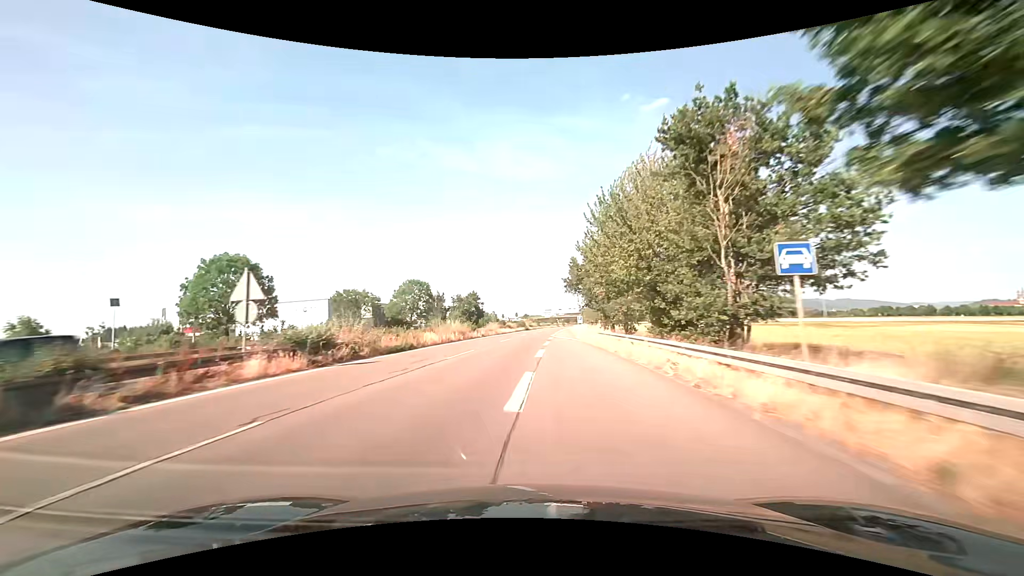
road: trunk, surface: asphalt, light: Day
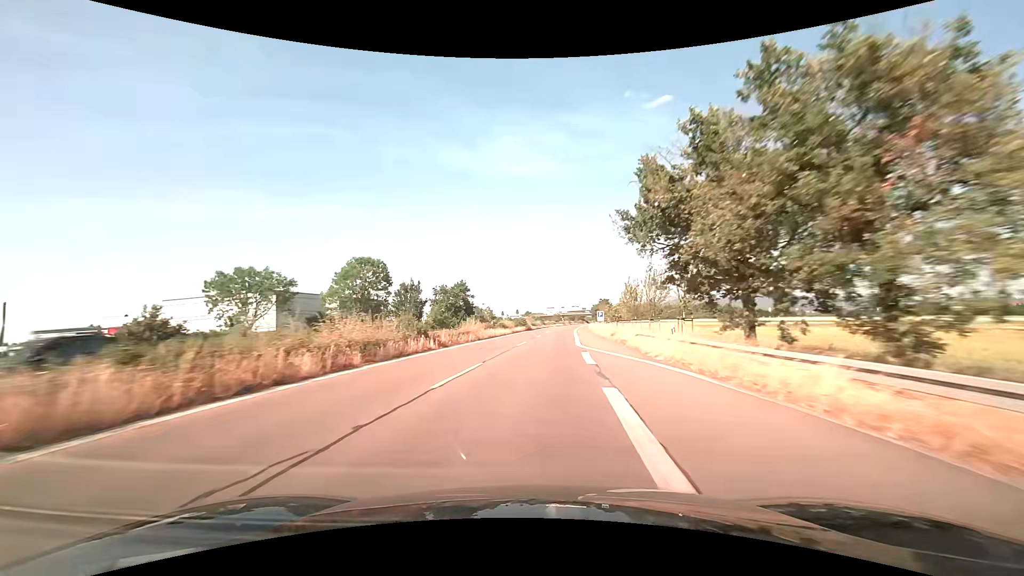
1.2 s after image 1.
(-0.3, +27.8) m; -1°
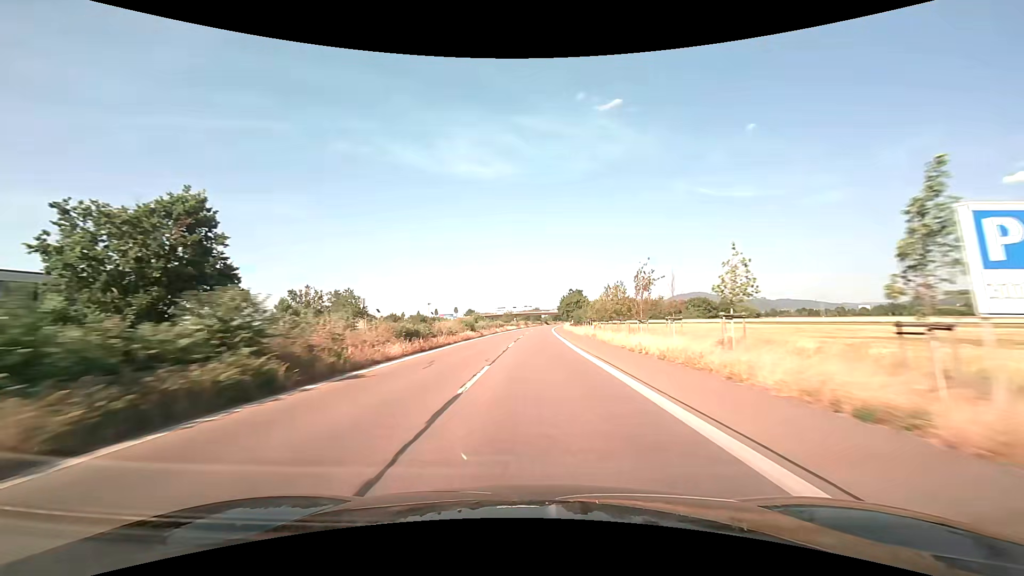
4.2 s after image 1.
(+4.3, +73.2) m; +5°
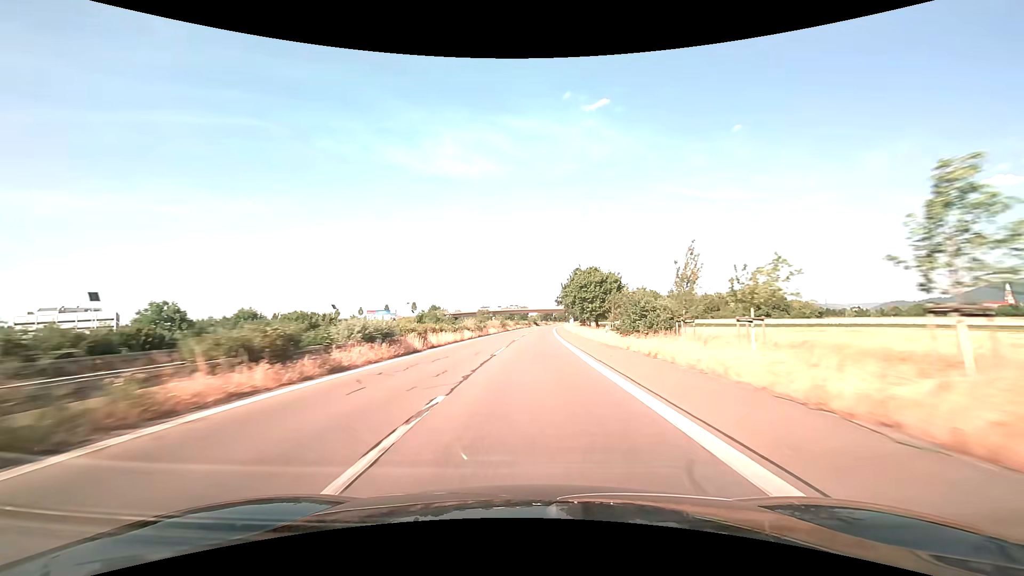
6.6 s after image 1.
(+1.3, +61.2) m; +2°
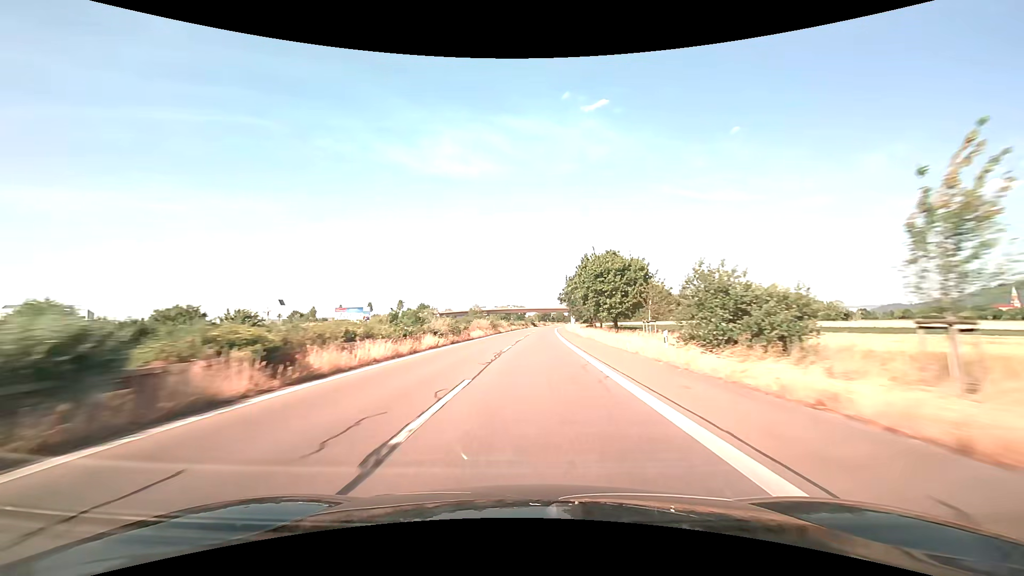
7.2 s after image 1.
(0.0, +15.6) m; 0°
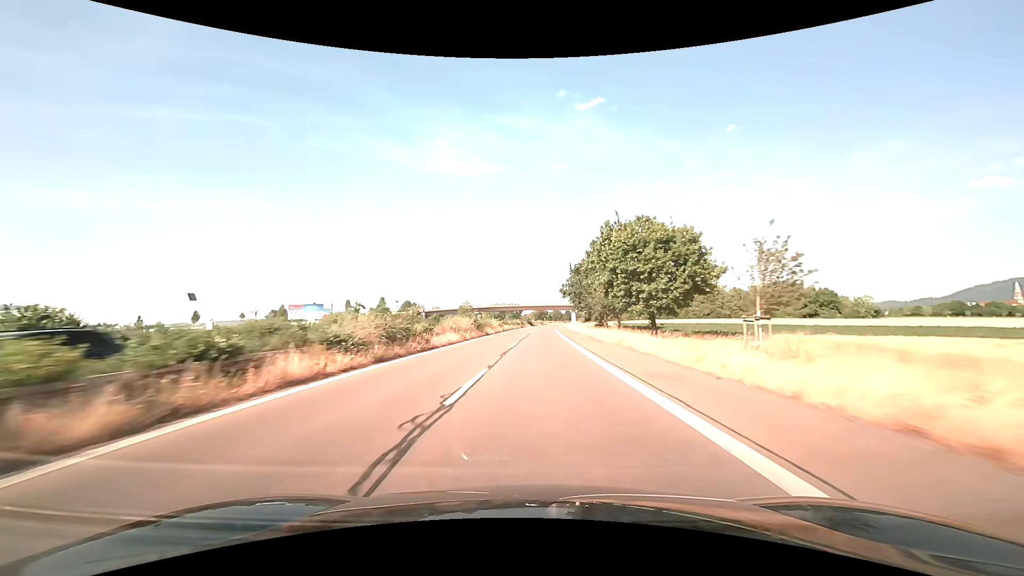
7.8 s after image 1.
(+0.1, +15.7) m; +1°
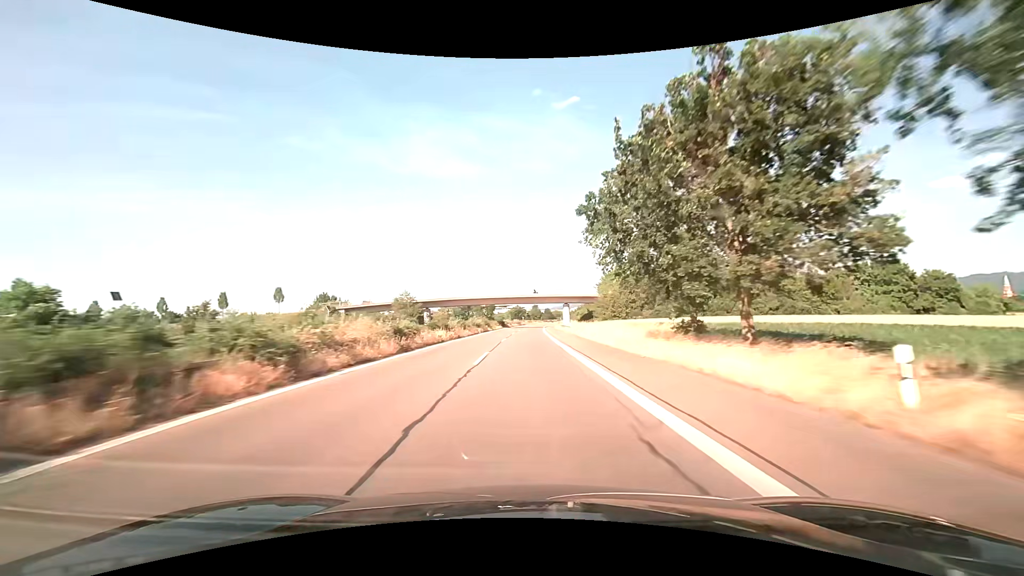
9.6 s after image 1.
(+1.1, +47.5) m; +3°
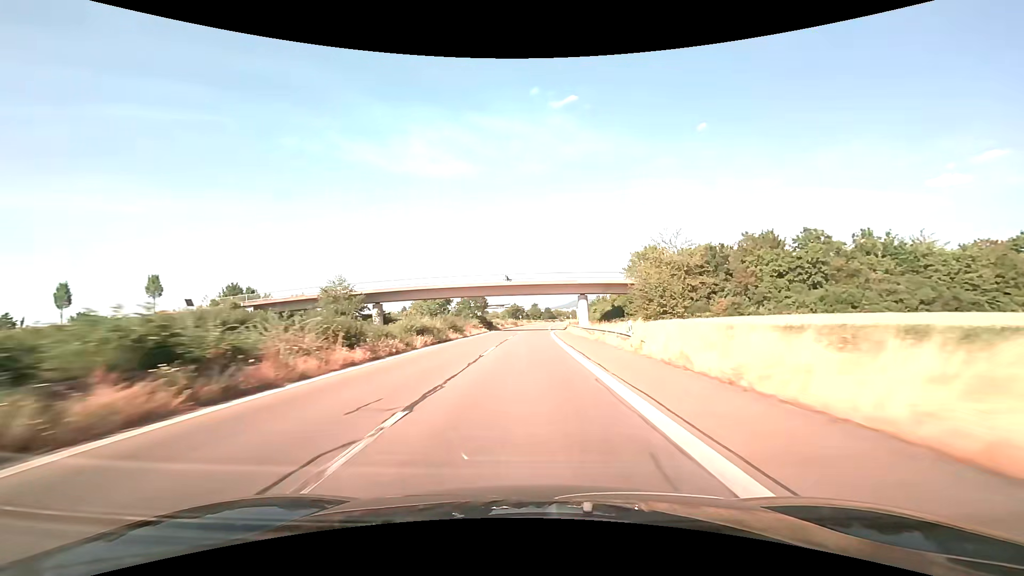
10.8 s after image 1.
(0.0, +32.0) m; 0°
(0, +10) (0, +20) (0, +30) (0, +40) (0, +50) (+1, +60) (+1, +70) (+1, +80) (+2, +90) (+2, +100) m
